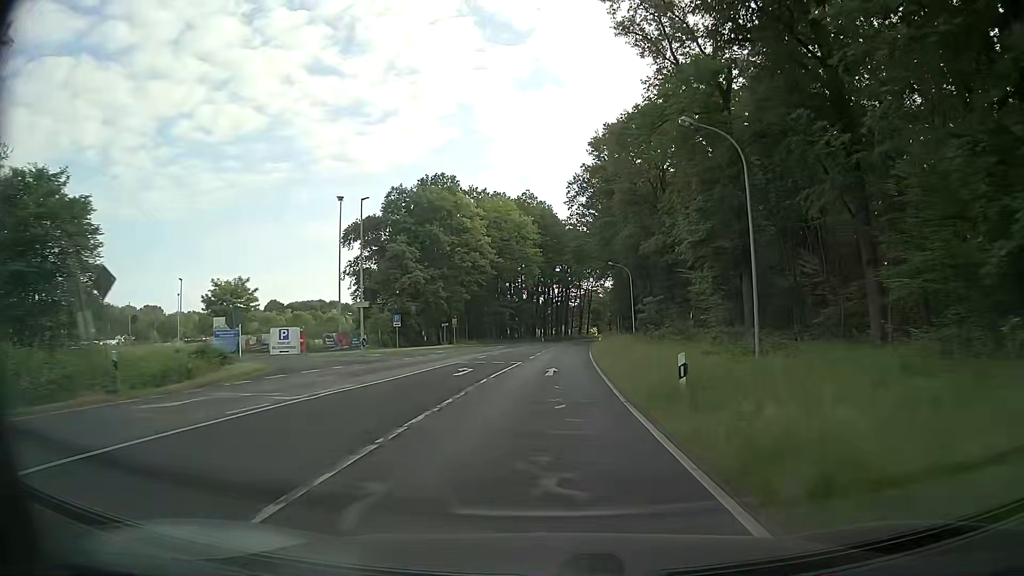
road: secondary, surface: asphalt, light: Day
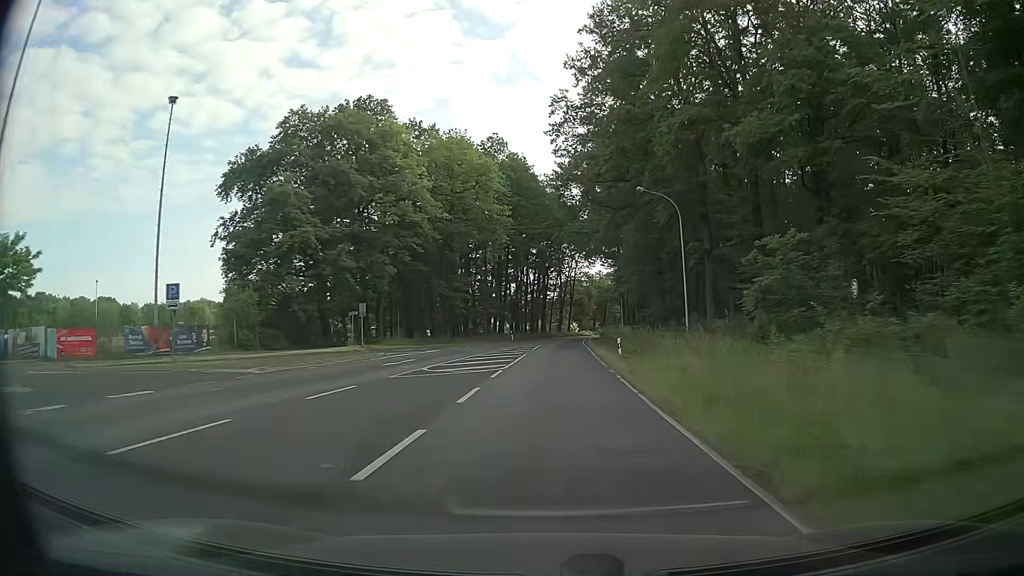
(+0.4, +32.3) m; +2°
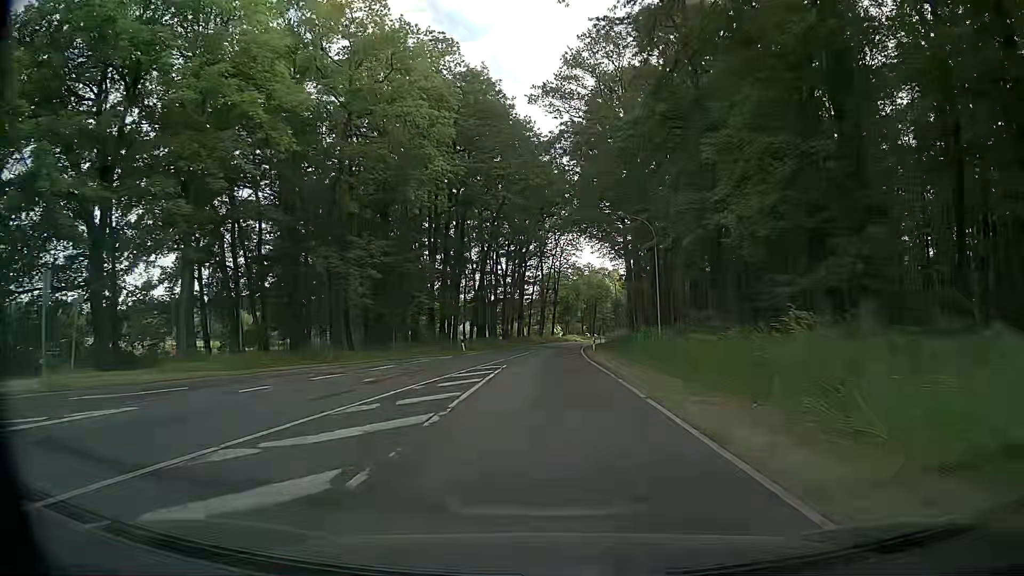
(+0.2, +32.4) m; +1°
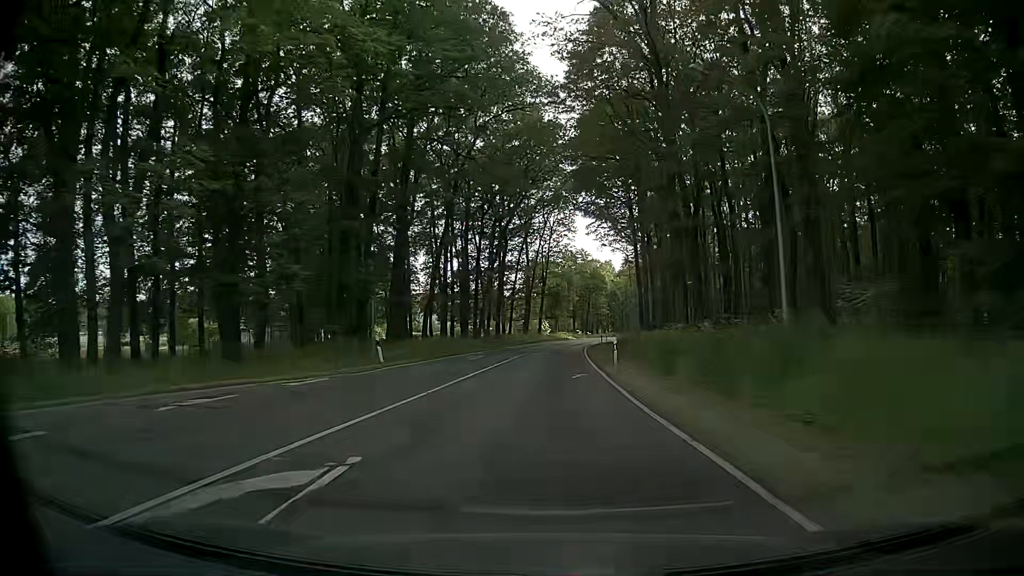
(+0.2, +21.6) m; +2°
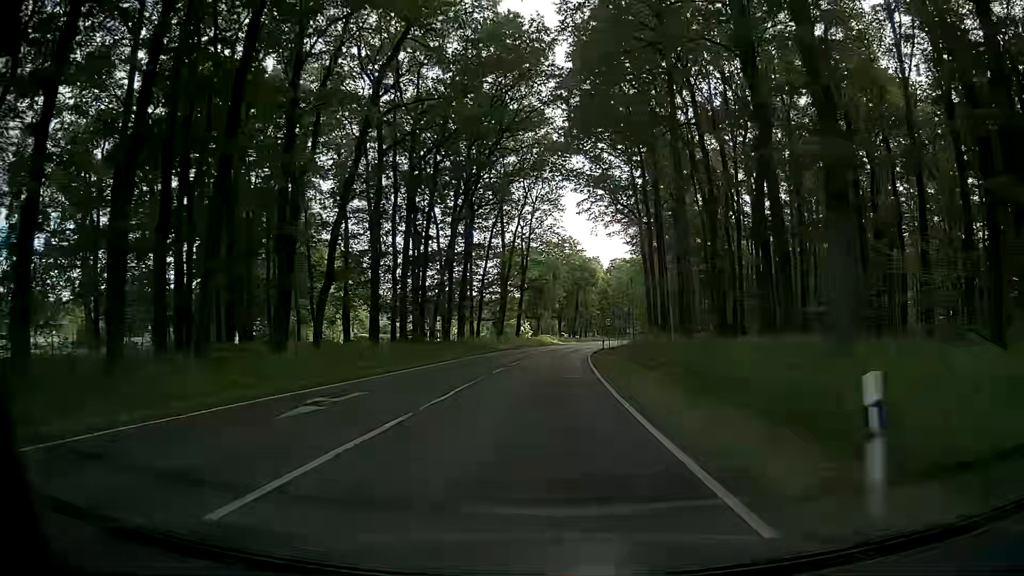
(0.0, +21.6) m; +1°
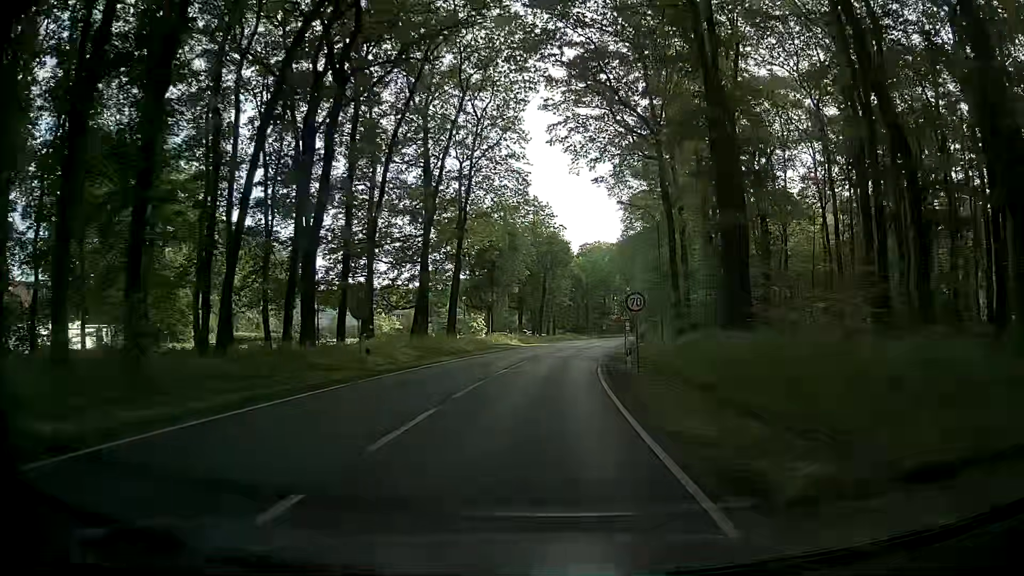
(+1.0, +32.4) m; +4°
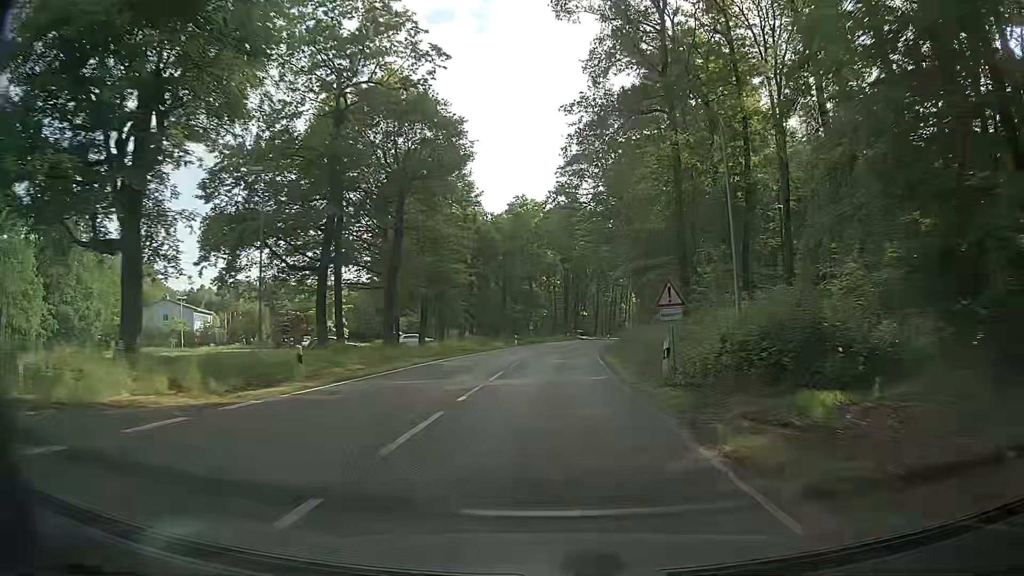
(+2.6, +53.9) m; +6°
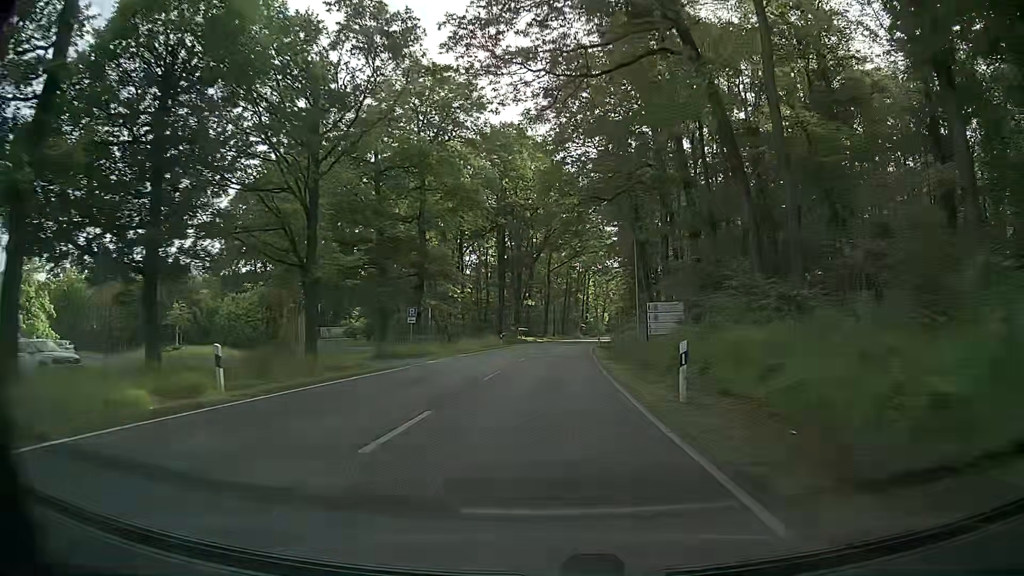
(+2.5, +53.9) m; +6°
(0, +10) (0, +20) (0, +30) (+1, +40) (+1, +50) (+2, +60) (+2, +70) (+3, +80) (+5, +90) (+6, +100) m
